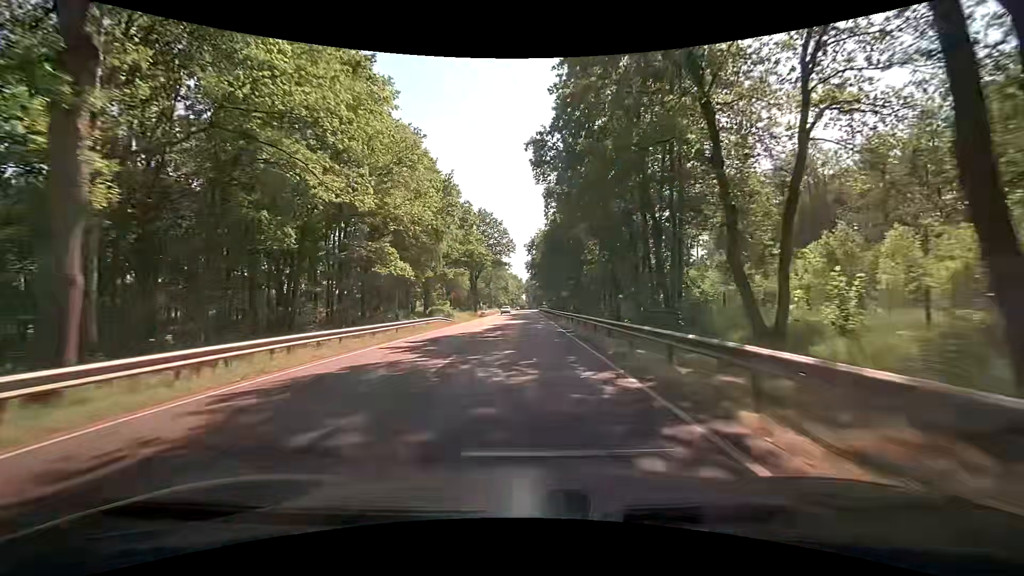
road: primary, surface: asphalt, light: Day
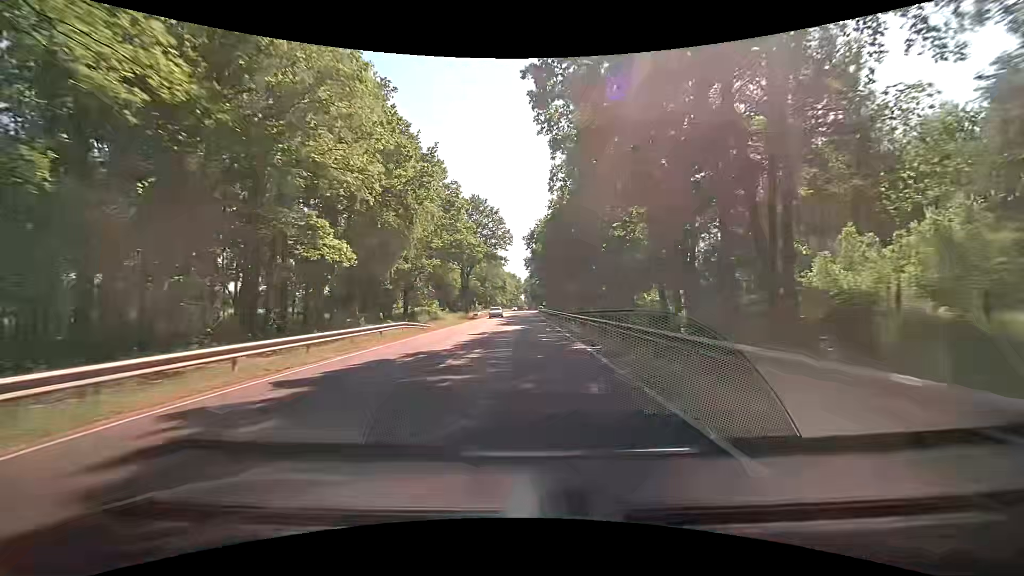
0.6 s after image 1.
(0.0, +10.8) m; 0°
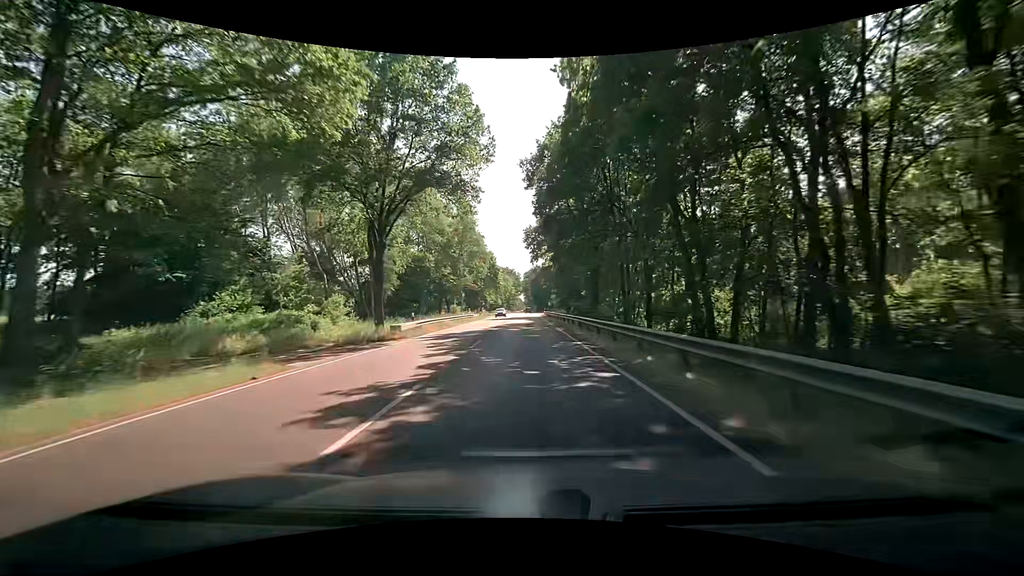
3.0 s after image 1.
(+0.2, +42.3) m; 0°
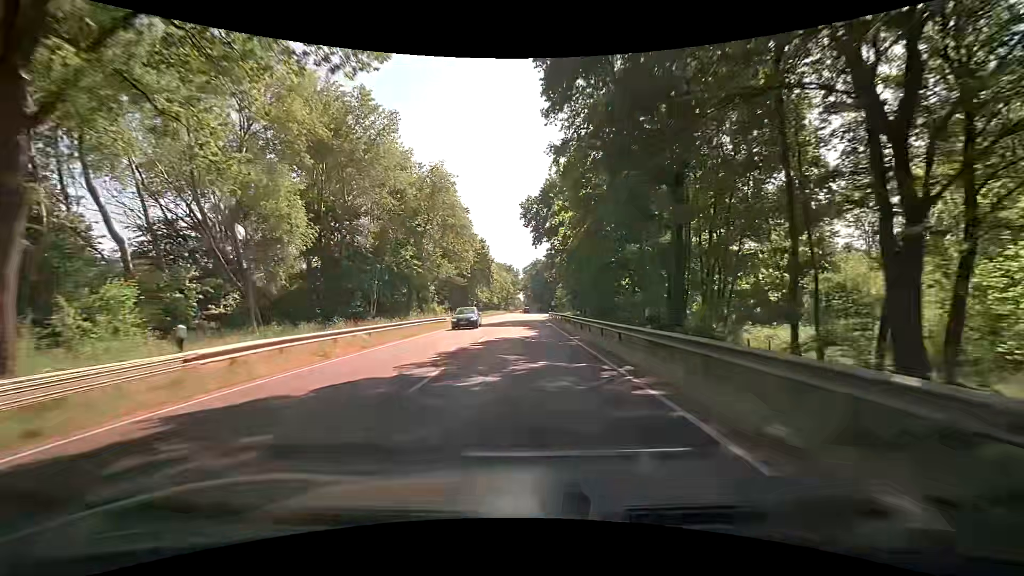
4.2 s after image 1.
(+0.1, +21.1) m; 0°
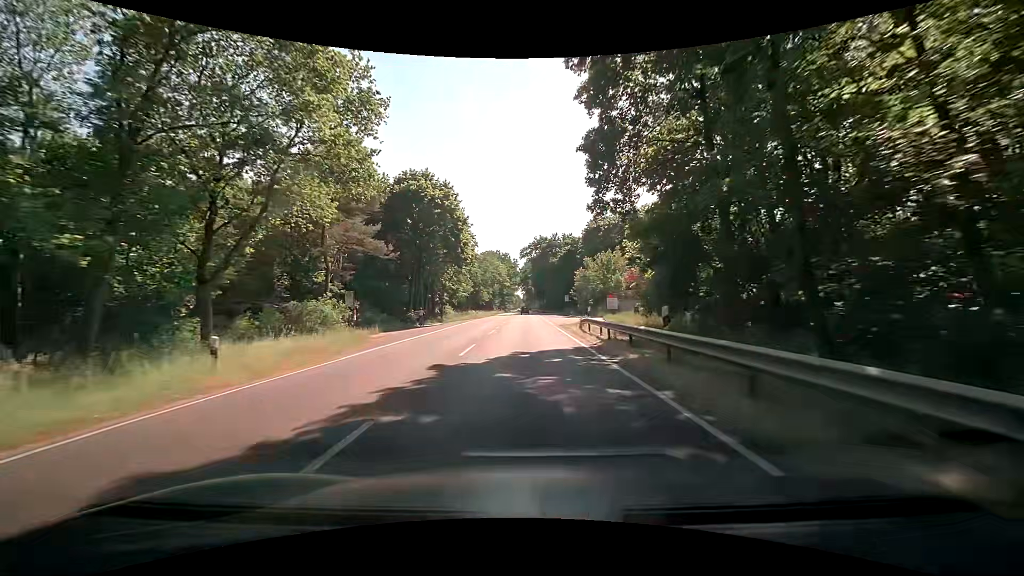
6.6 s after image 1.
(+0.1, +41.9) m; +1°
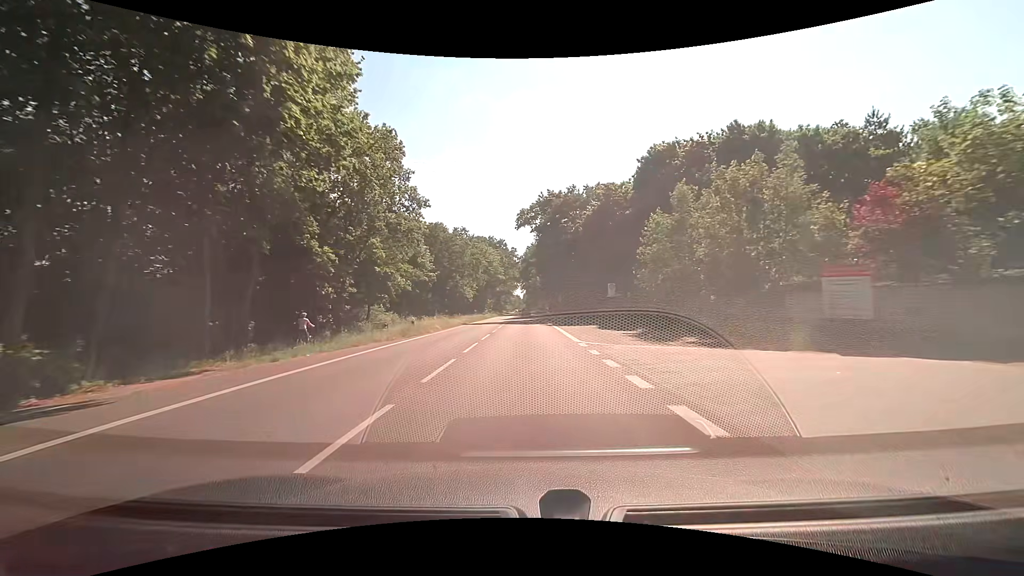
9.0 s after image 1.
(-0.3, +40.4) m; -1°
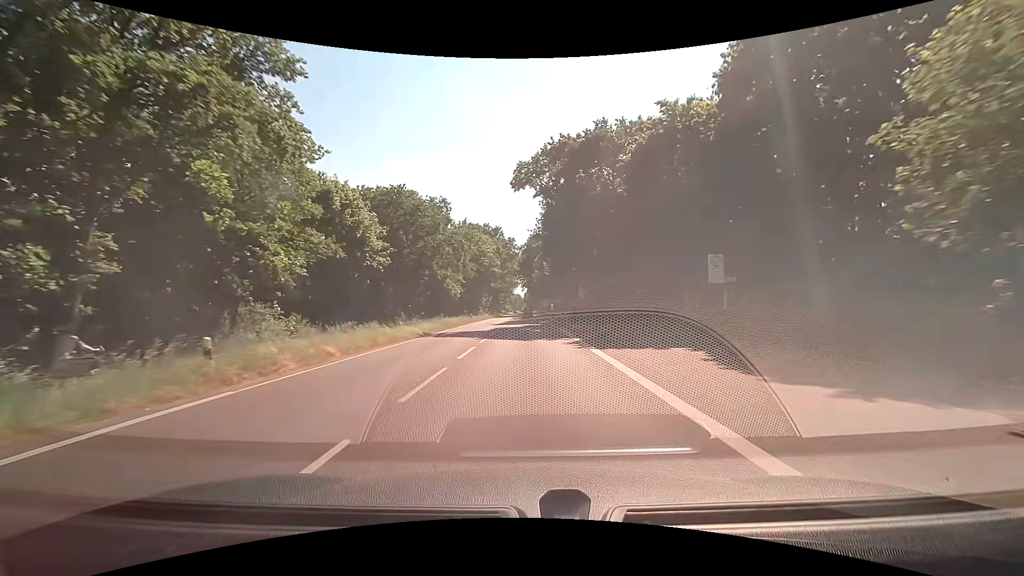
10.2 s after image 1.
(0.0, +20.1) m; 0°
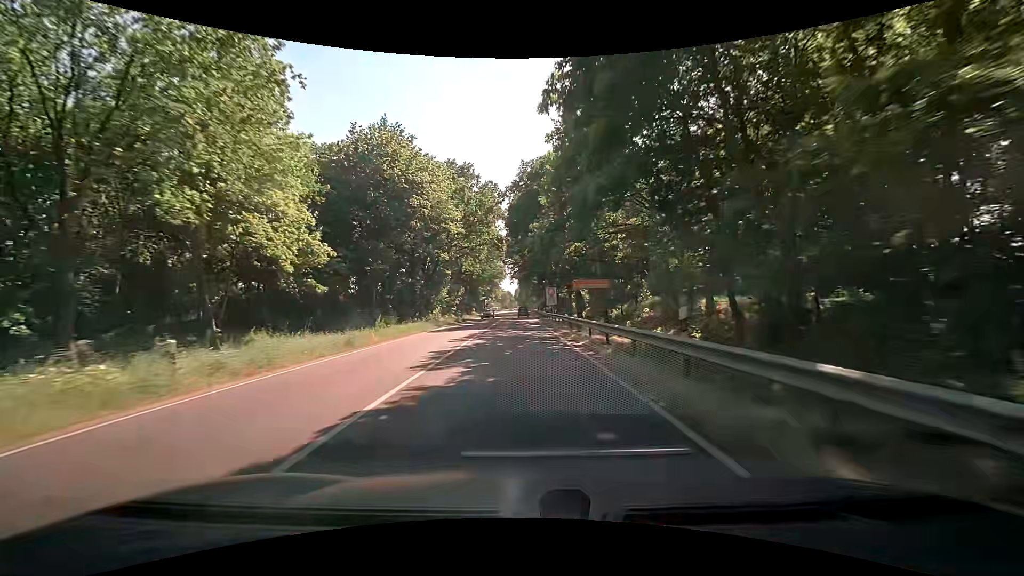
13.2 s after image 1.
(+0.7, +50.7) m; +2°
(0, +10) (0, +20) (0, +30) (0, +40) (-1, +50) (-1, +60) (-1, +70) (-1, +80) (-1, +90) (-1, +100) m
